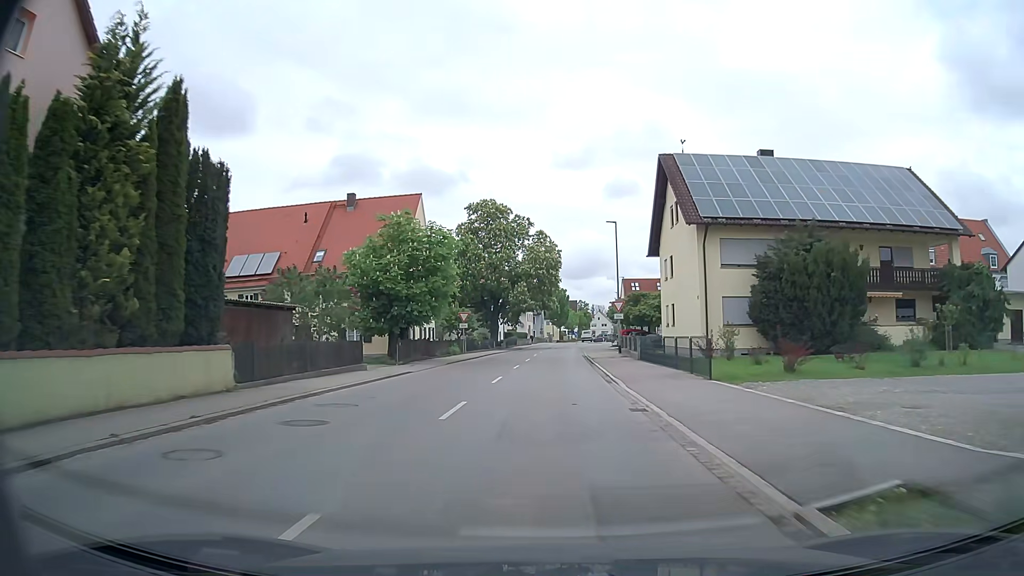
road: tertiary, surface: asphalt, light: Day
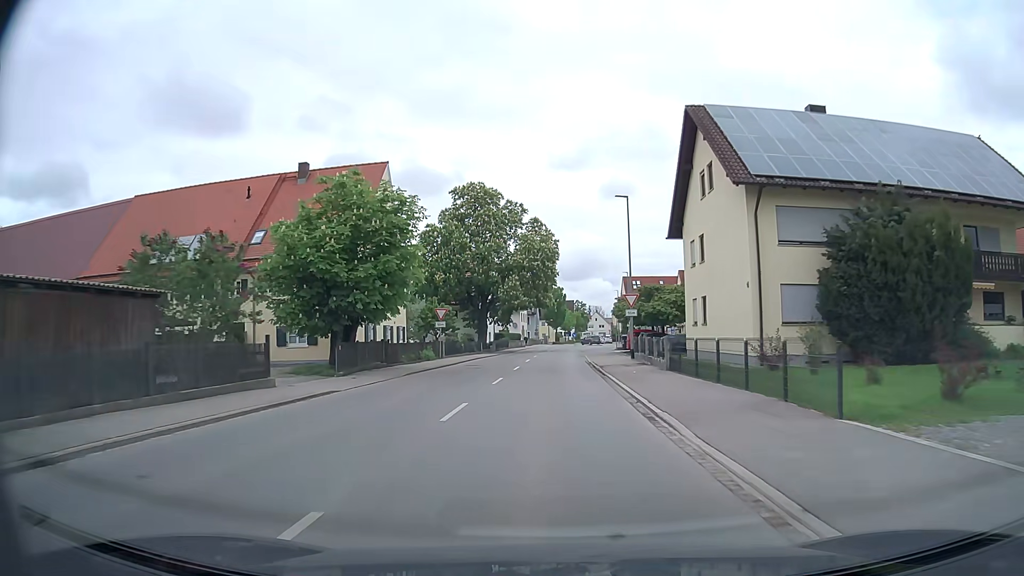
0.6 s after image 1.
(0.0, +8.9) m; 0°
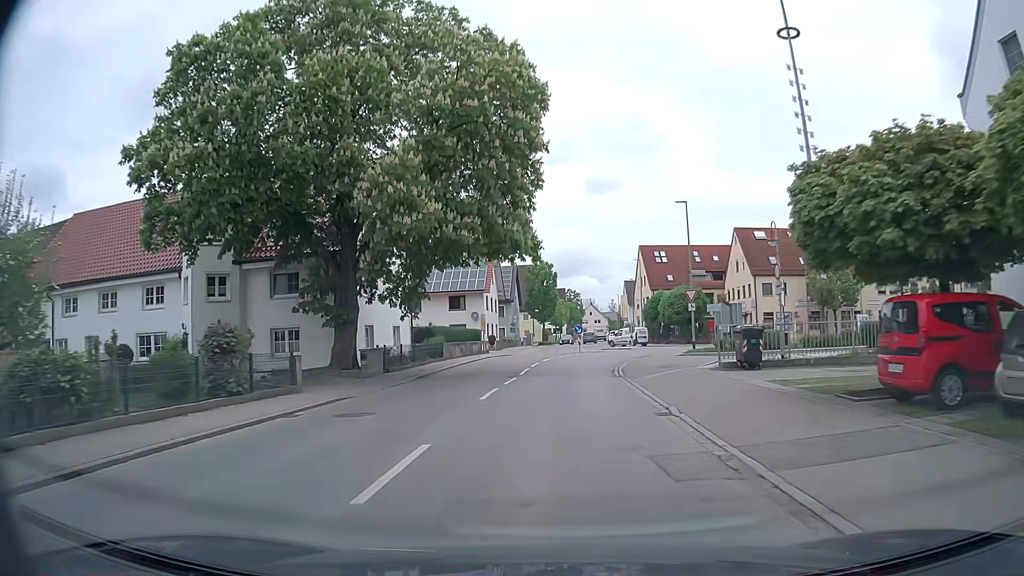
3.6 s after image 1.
(+0.5, +41.3) m; +1°
(0, +10) (0, +20) (+1, +30) (+4, +39) (+11, +46) (+21, +49) (+31, +51) (+41, +52) (+51, +53) (+61, +53) m
